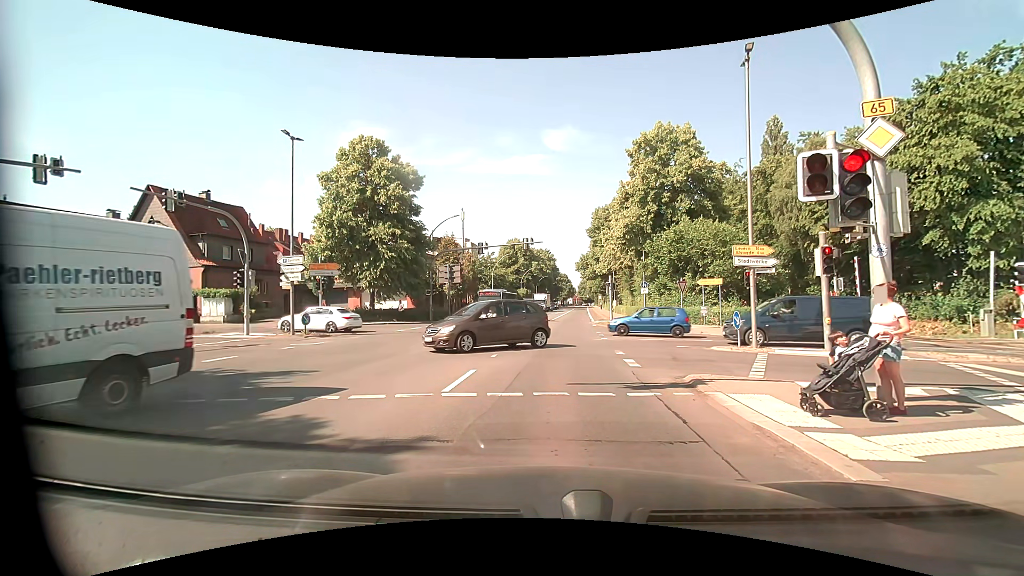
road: primary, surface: asphalt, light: Day
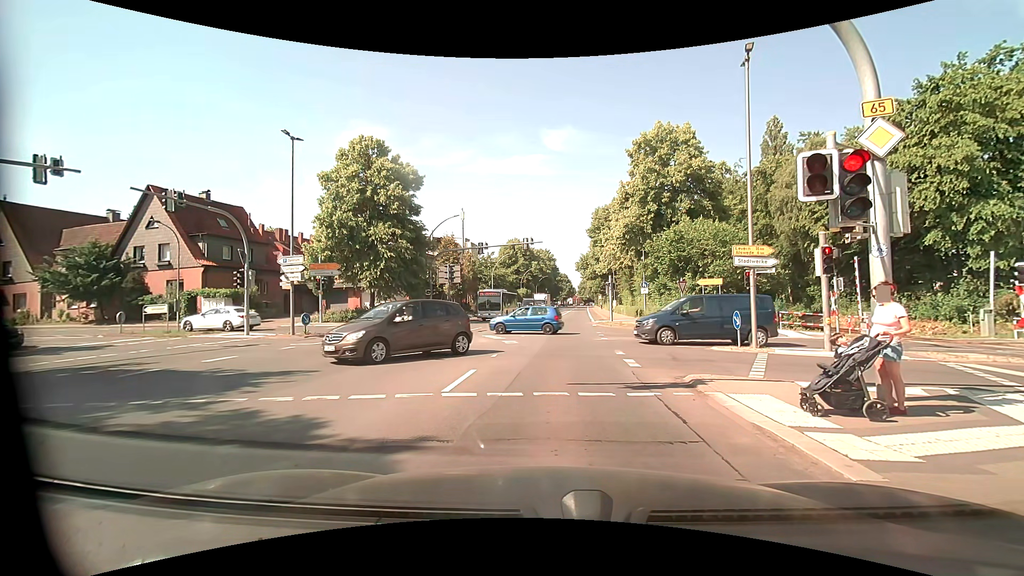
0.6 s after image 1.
(0.0, 0.0) m; 0°
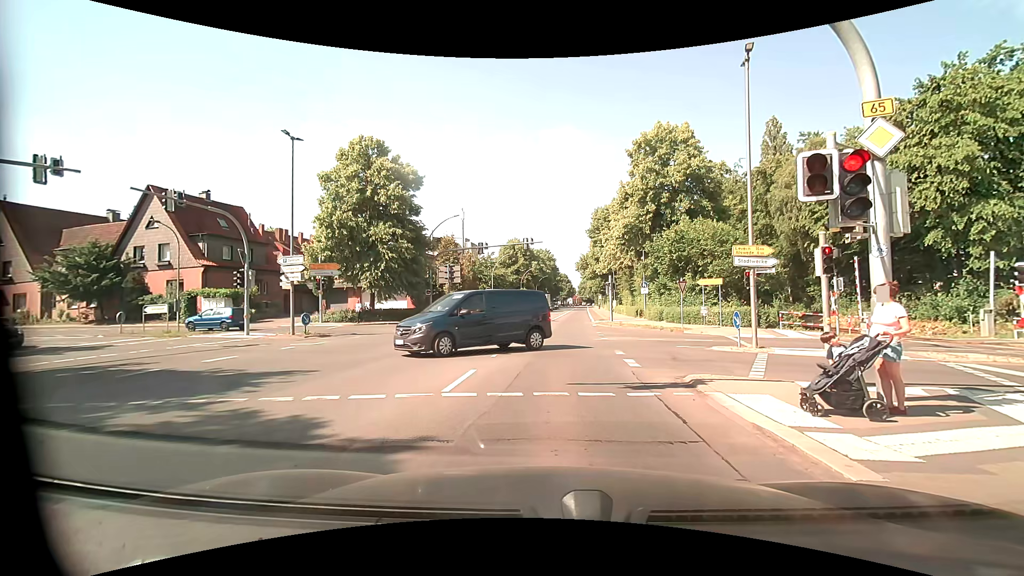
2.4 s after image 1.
(0.0, 0.0) m; 0°
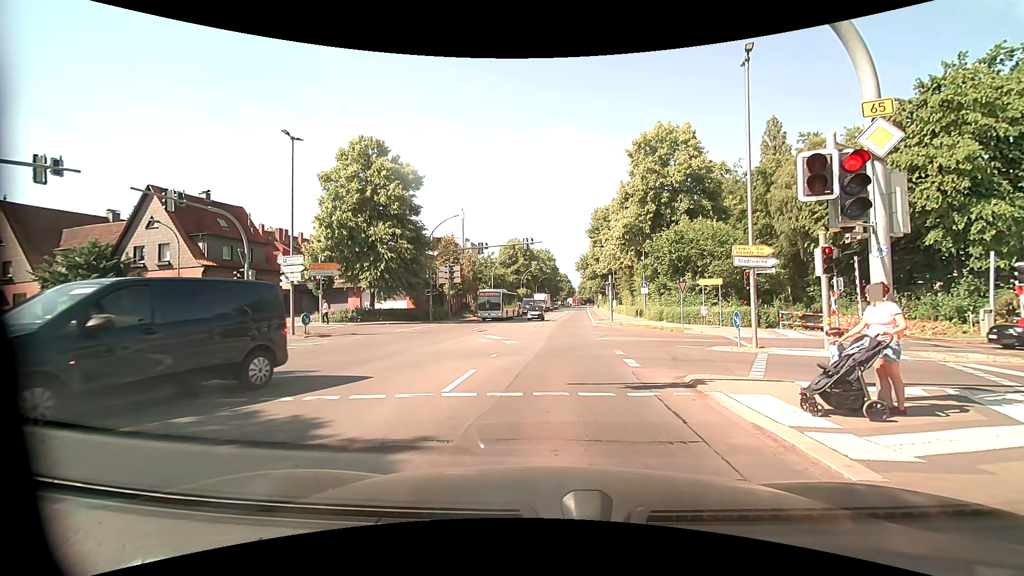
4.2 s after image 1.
(0.0, 0.0) m; 0°
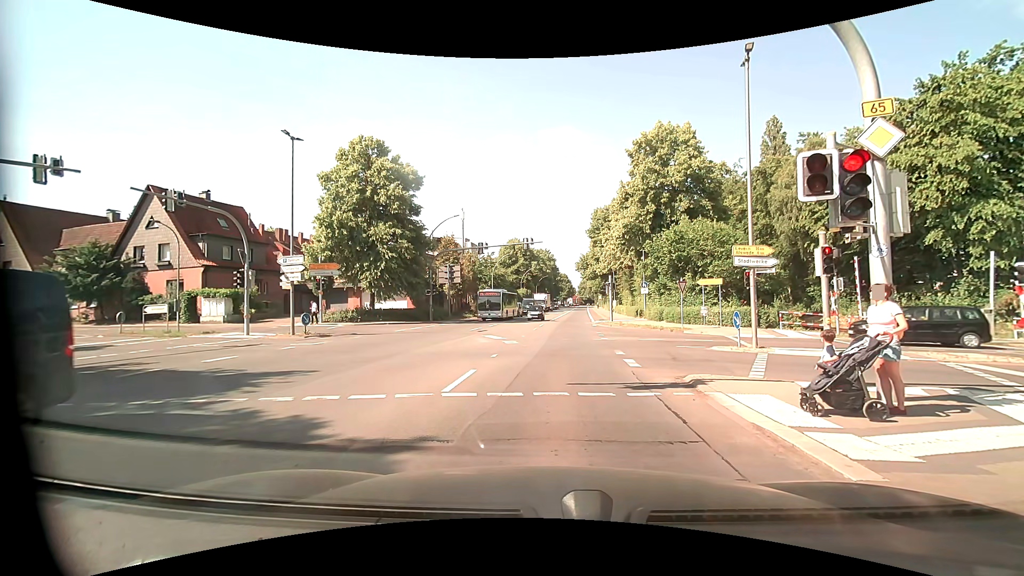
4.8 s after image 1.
(0.0, 0.0) m; 0°
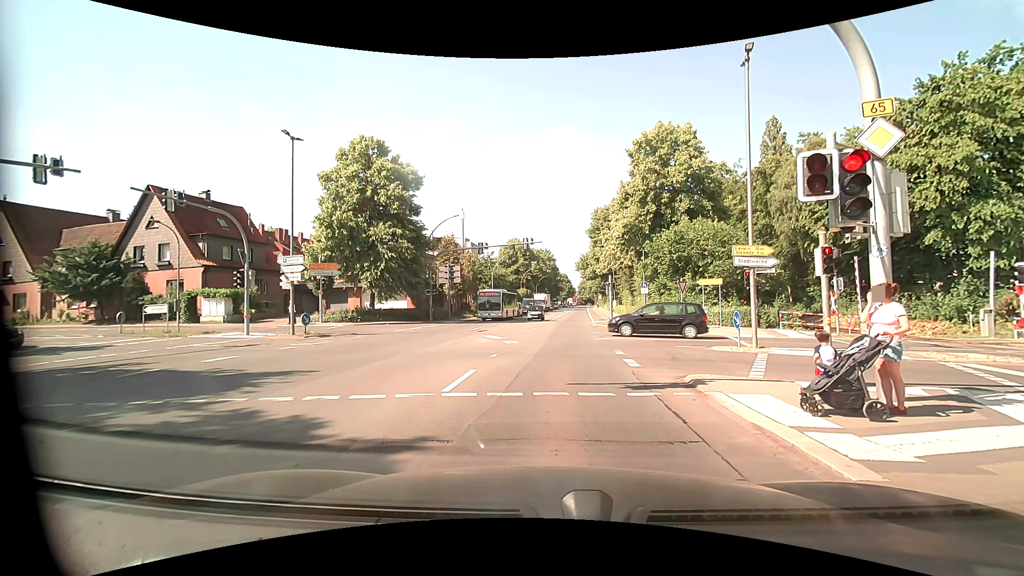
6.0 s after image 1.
(0.0, 0.0) m; 0°
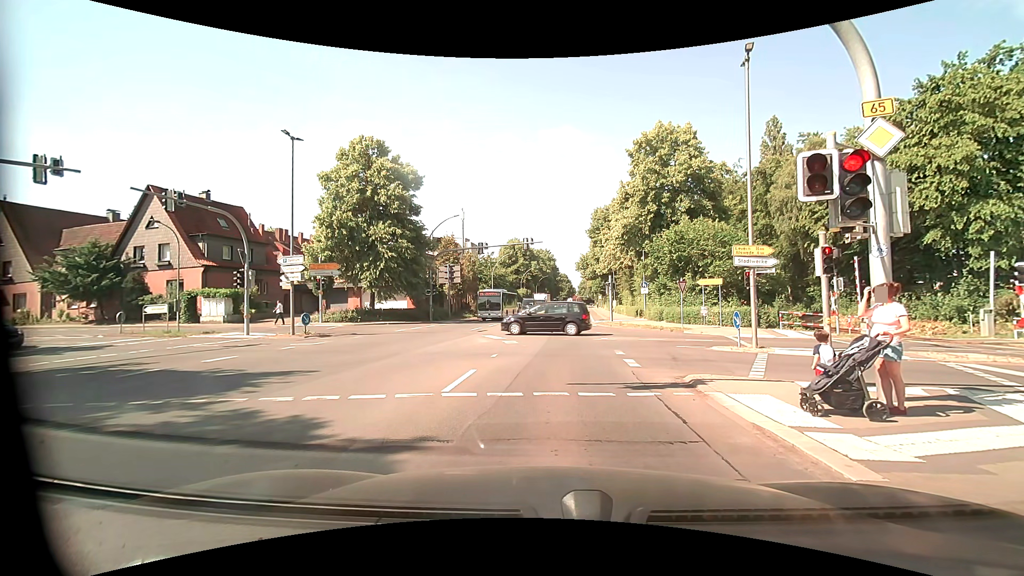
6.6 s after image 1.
(0.0, 0.0) m; 0°
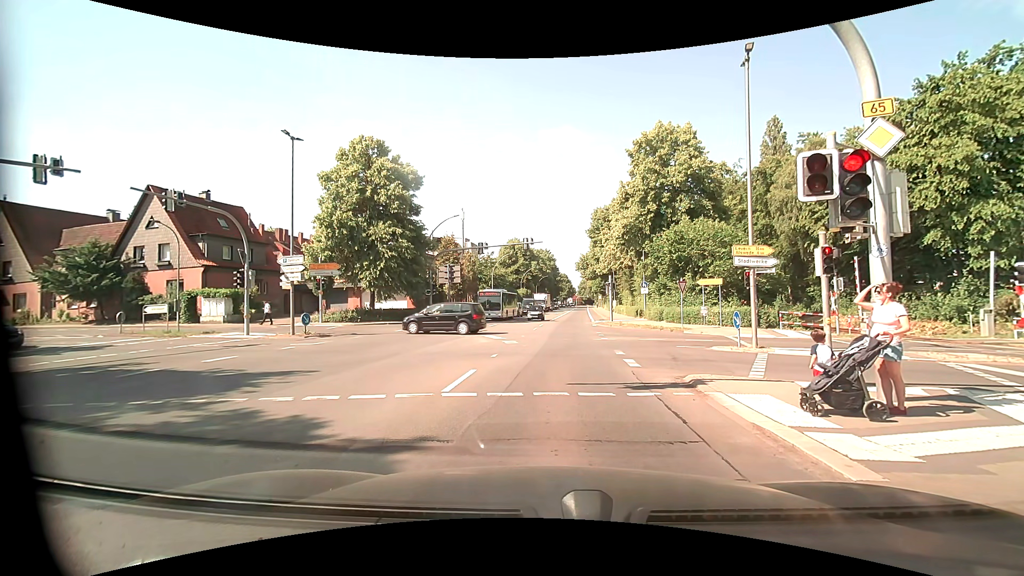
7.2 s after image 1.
(0.0, 0.0) m; 0°
(0, +10) (+1, +20) (+1, +30) (+2, +40) (+3, +50) (+4, +60) (+4, +70) (+5, +80) (+6, +90) (+7, +100) m
